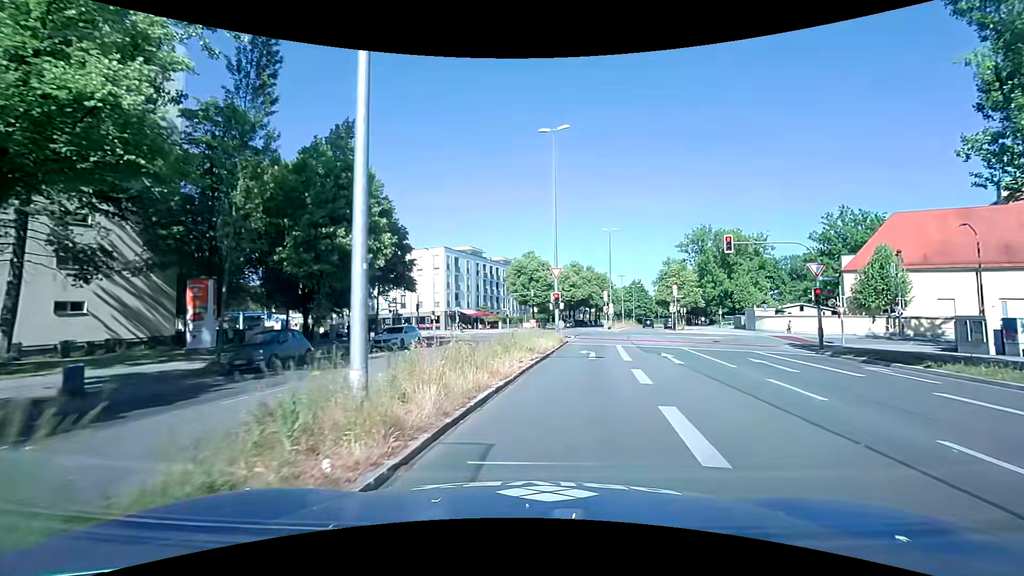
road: secondary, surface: asphalt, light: Day
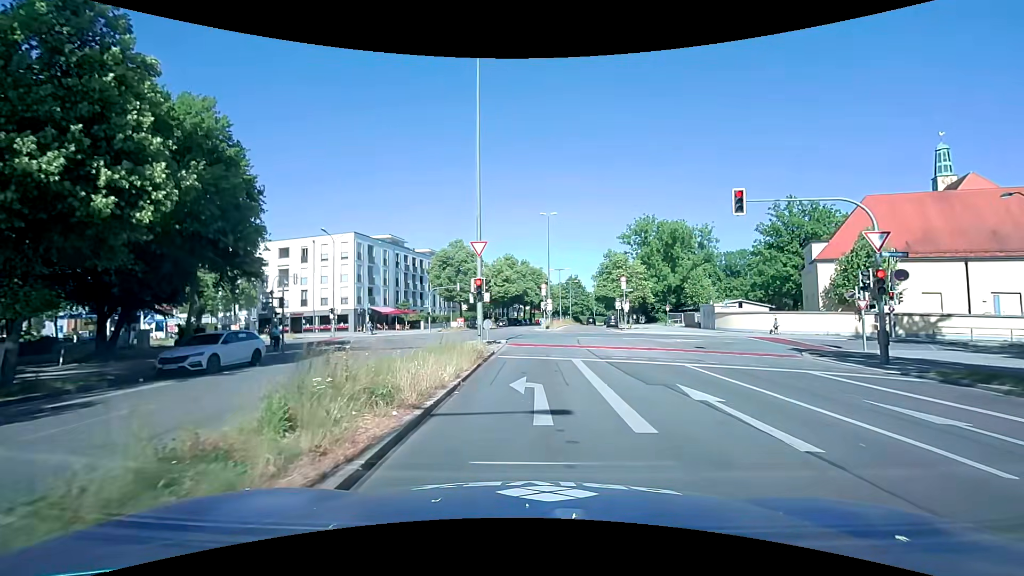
(+1.0, +10.8) m; +8°
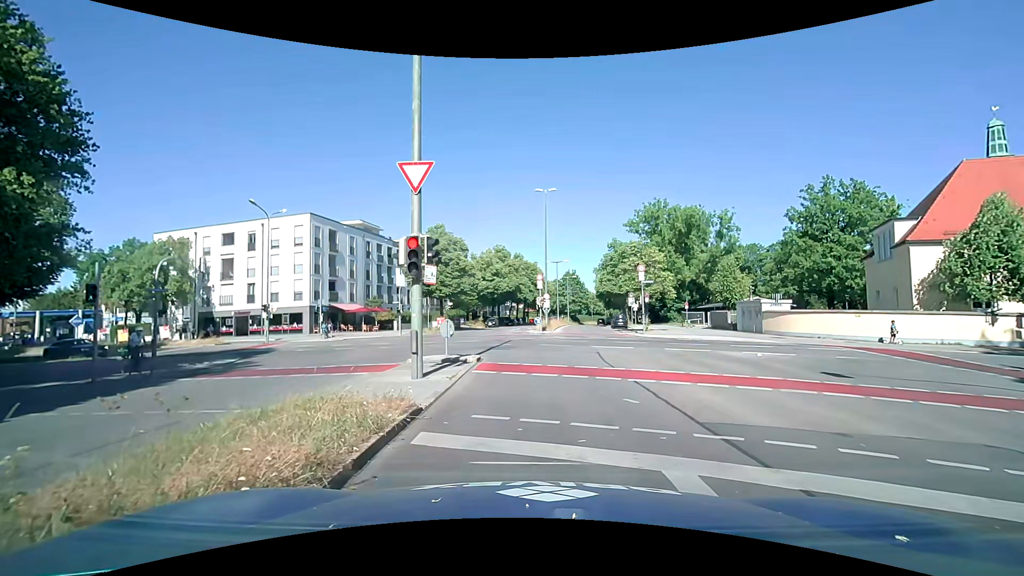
(+0.3, +11.2) m; 0°
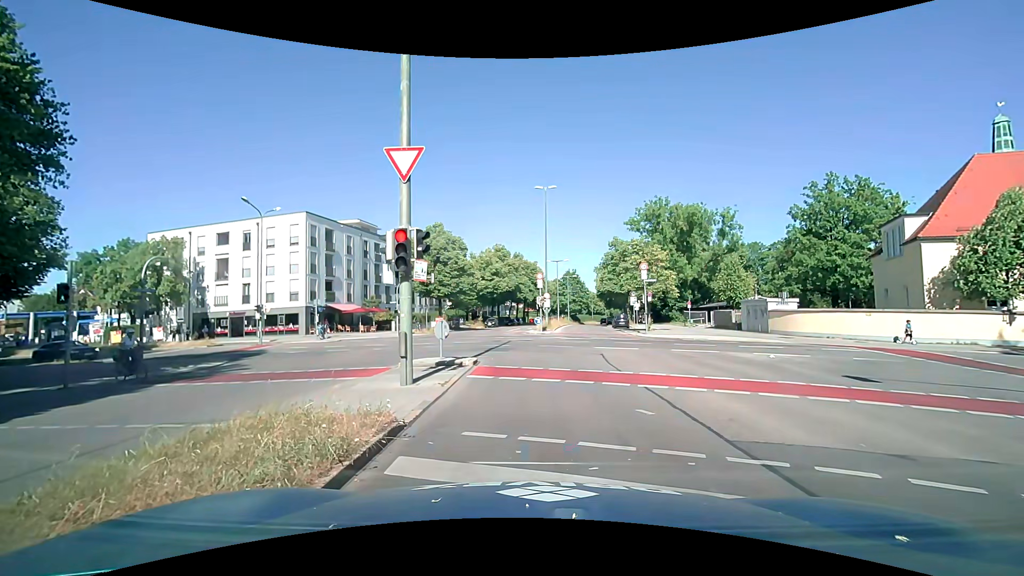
(0.0, +0.9) m; +1°
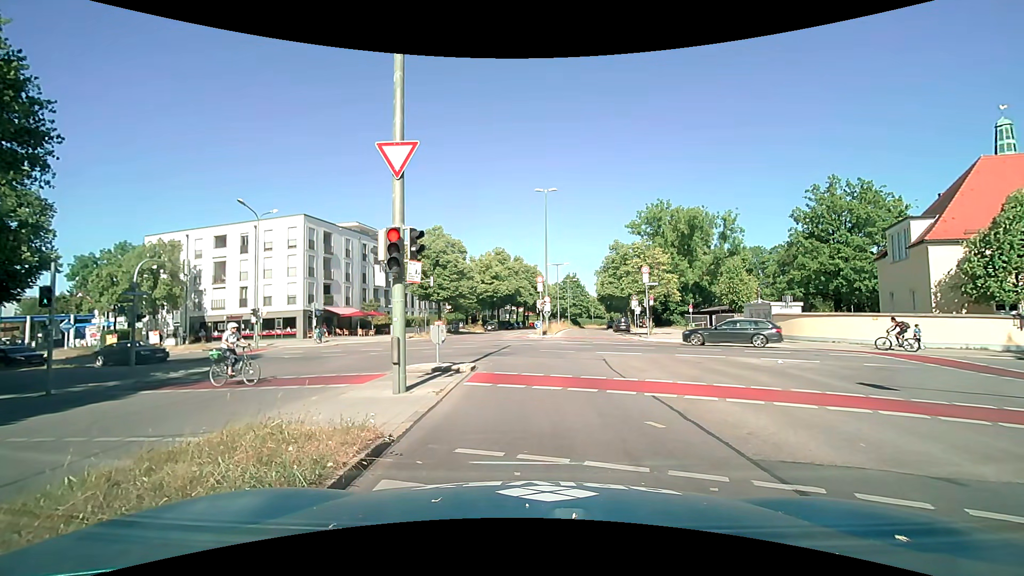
(0.0, +0.6) m; 0°
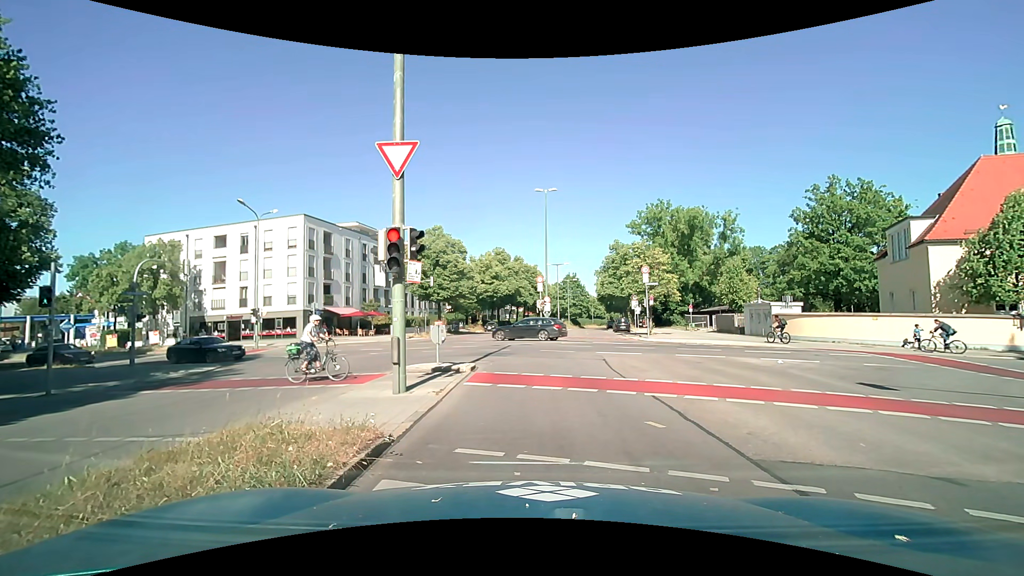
(0.0, 0.0) m; 0°
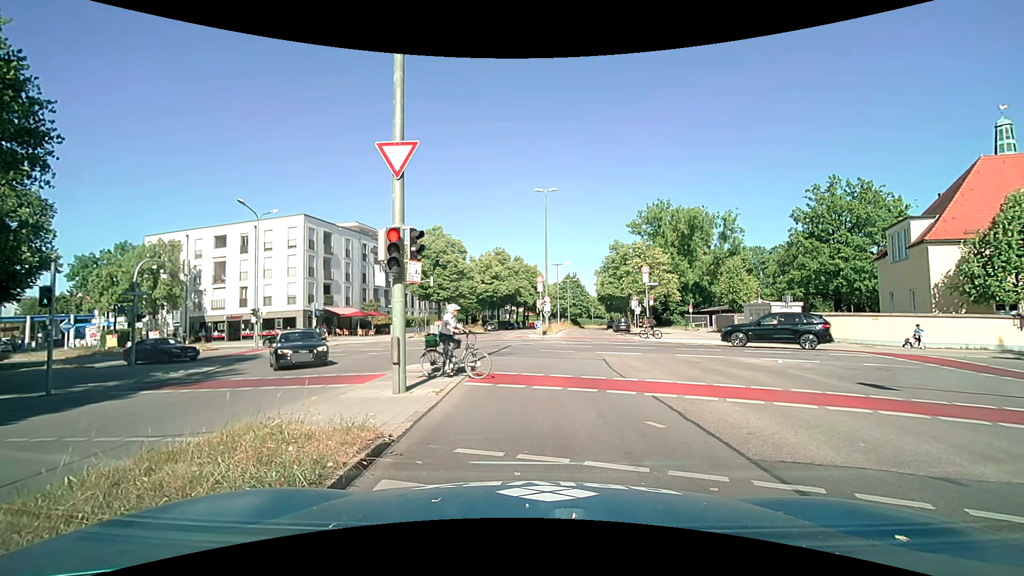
(0.0, 0.0) m; 0°
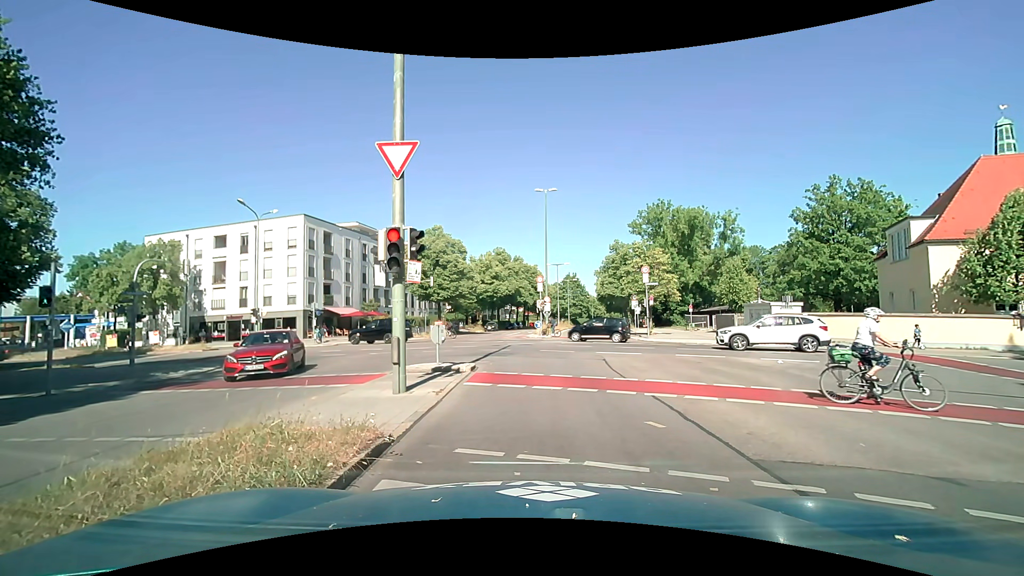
(0.0, 0.0) m; 0°
(0, +10) (0, +20) (-1, +30) (-7, +38) (-16, +42) (-26, +45) (-35, +48) (-45, +51) (-54, +54) (-64, +57) m
